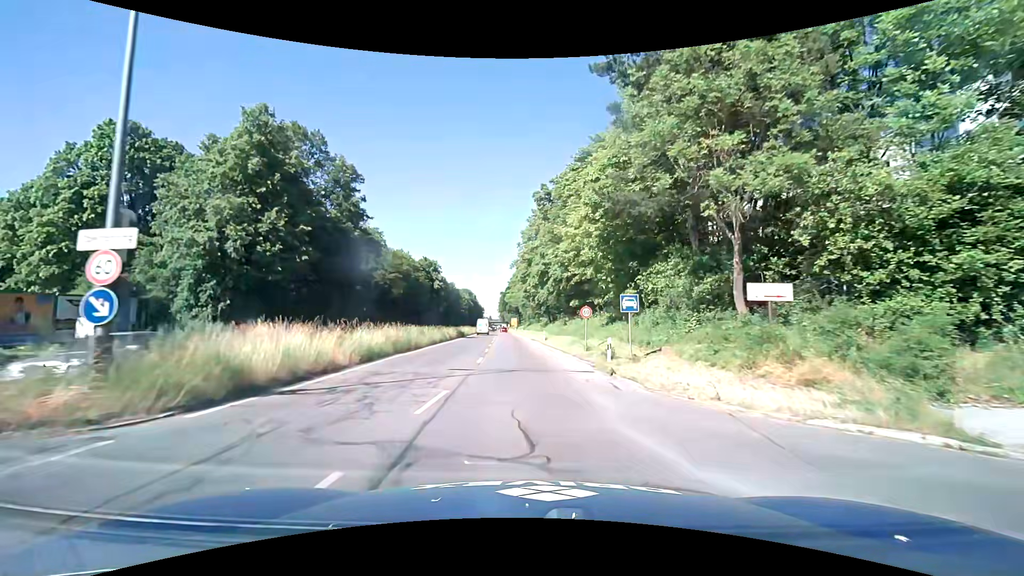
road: primary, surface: asphalt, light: Day
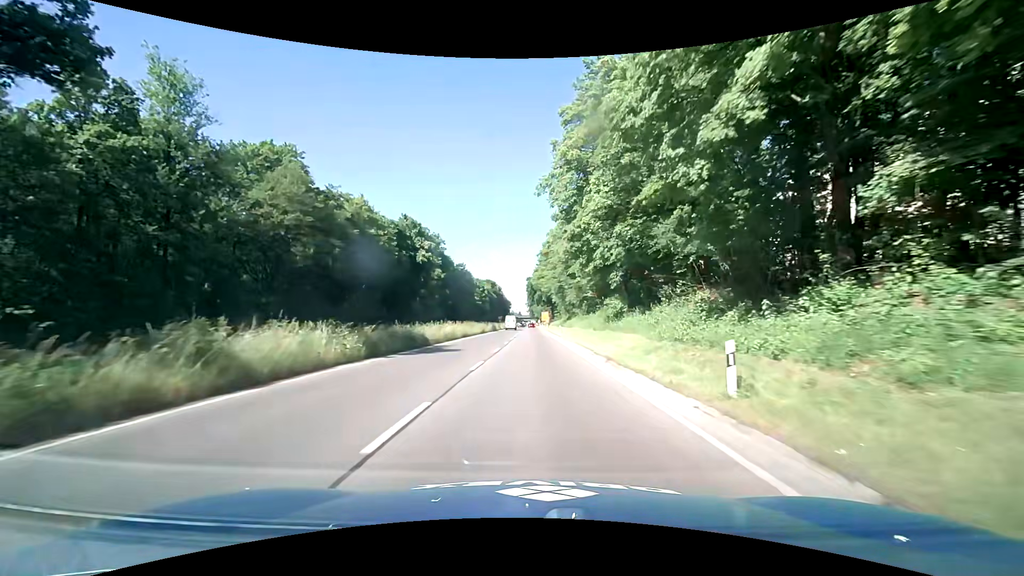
(-1.2, +41.8) m; -4°
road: trunk
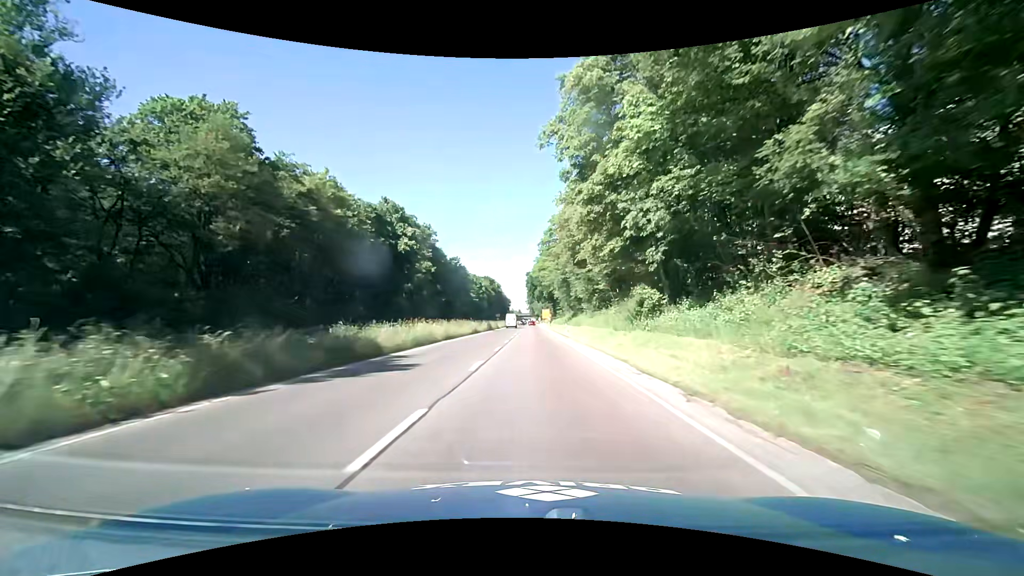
(0.0, +9.6) m; 0°
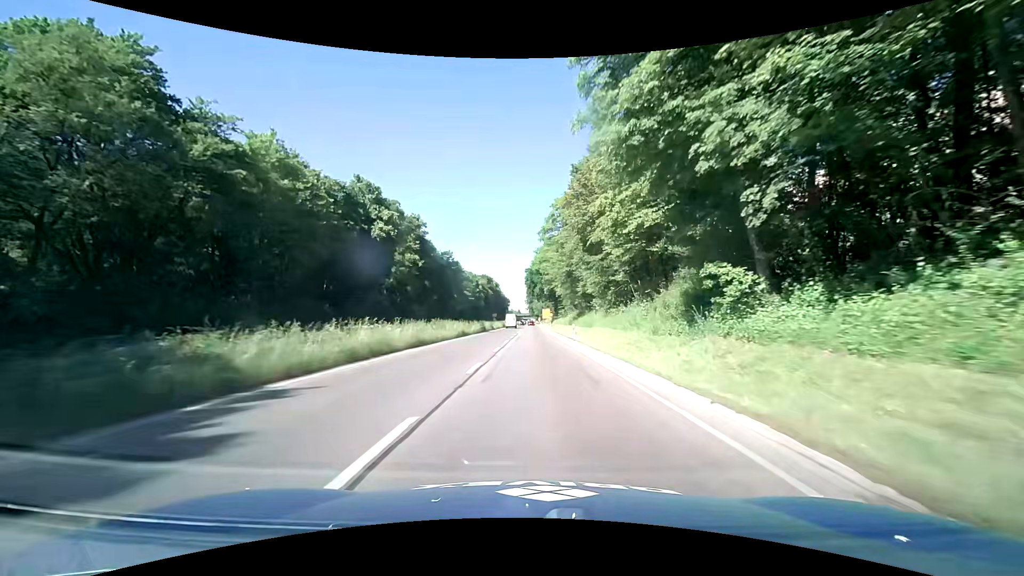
(0.0, +9.6) m; 0°
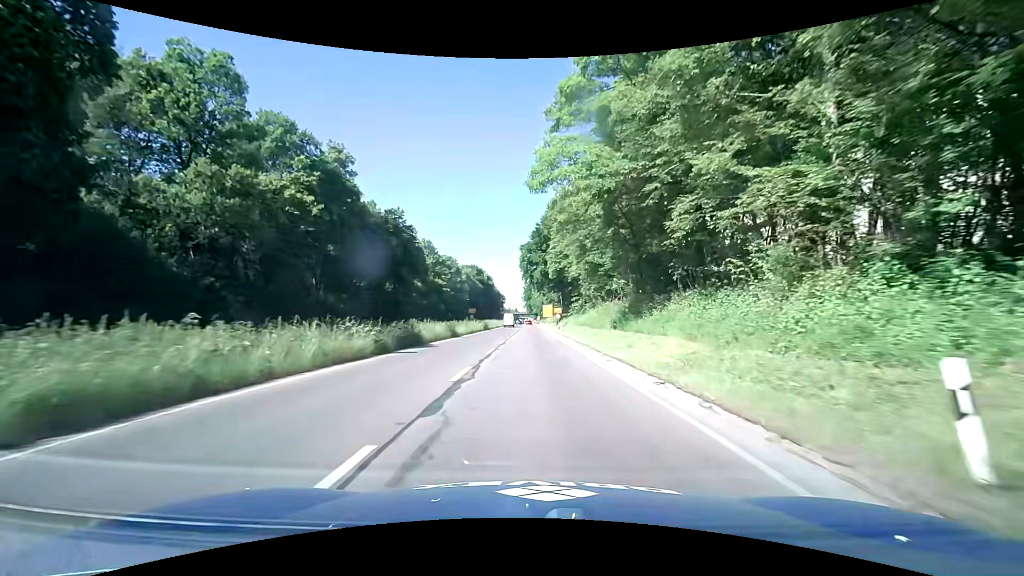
(0.0, +37.4) m; 0°
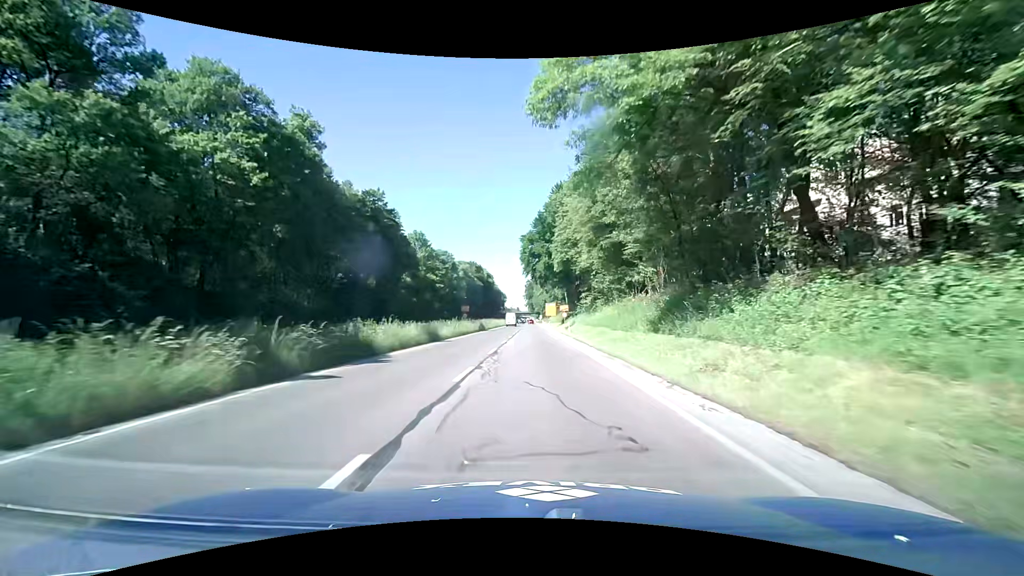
(0.0, +9.1) m; -1°
(0, +10) (0, +20) (0, +30) (0, +40) (0, +50) (+1, +60) (+1, +70) (+1, +80) (+1, +90) (+1, +100) m
